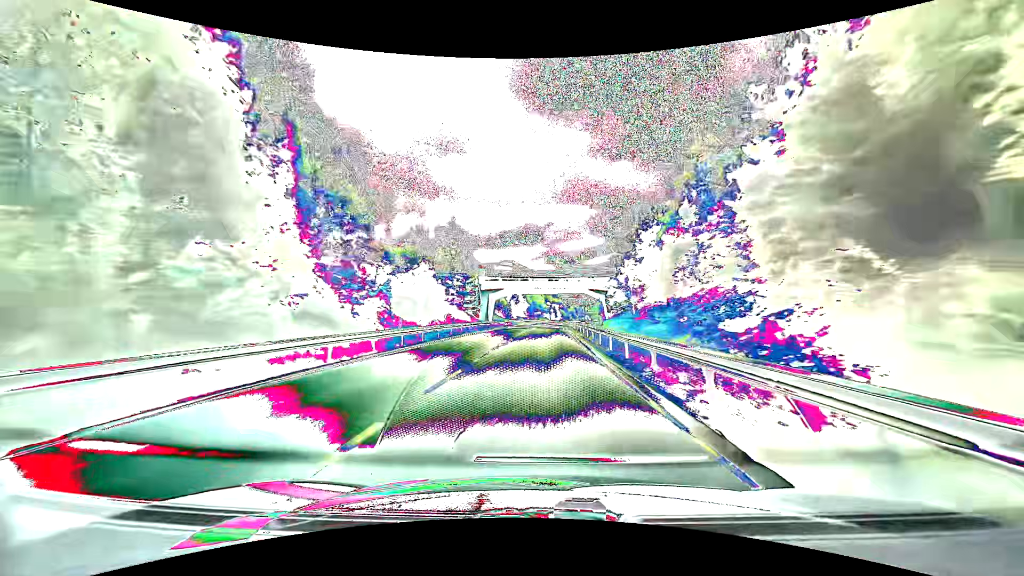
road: primary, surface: asphalt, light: Day
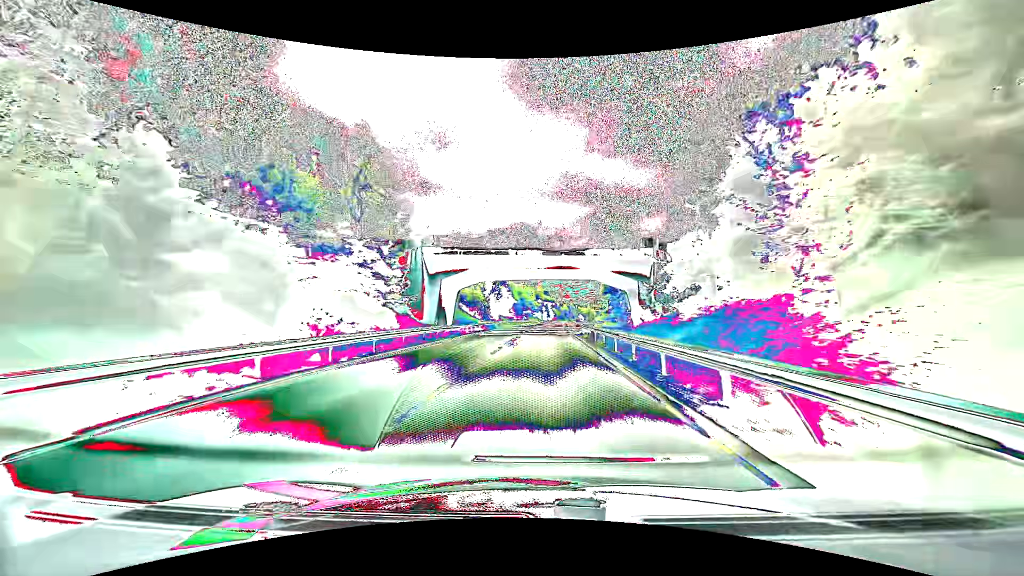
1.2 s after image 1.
(+0.3, +32.4) m; +1°
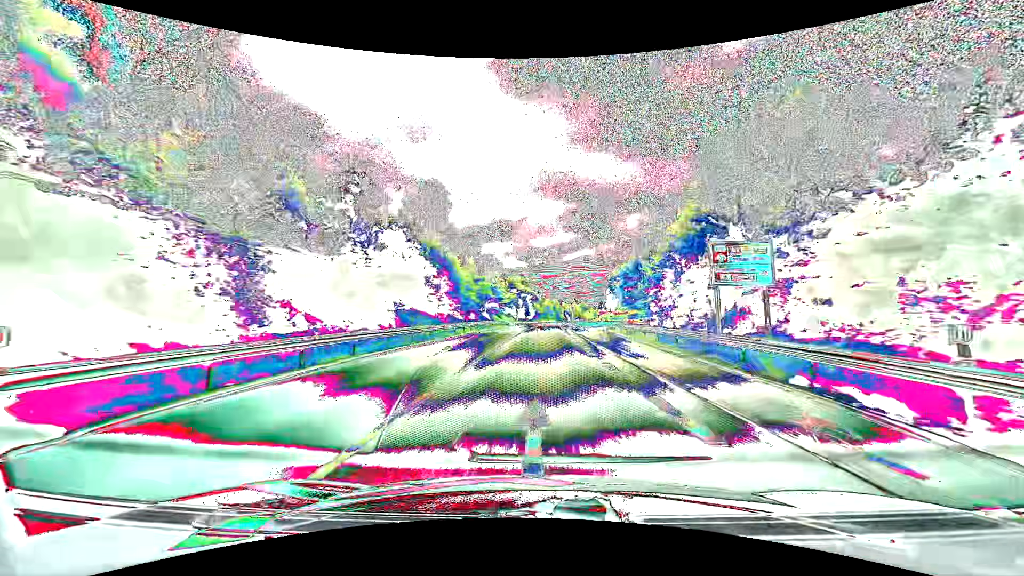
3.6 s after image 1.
(+1.4, +65.5) m; +3°
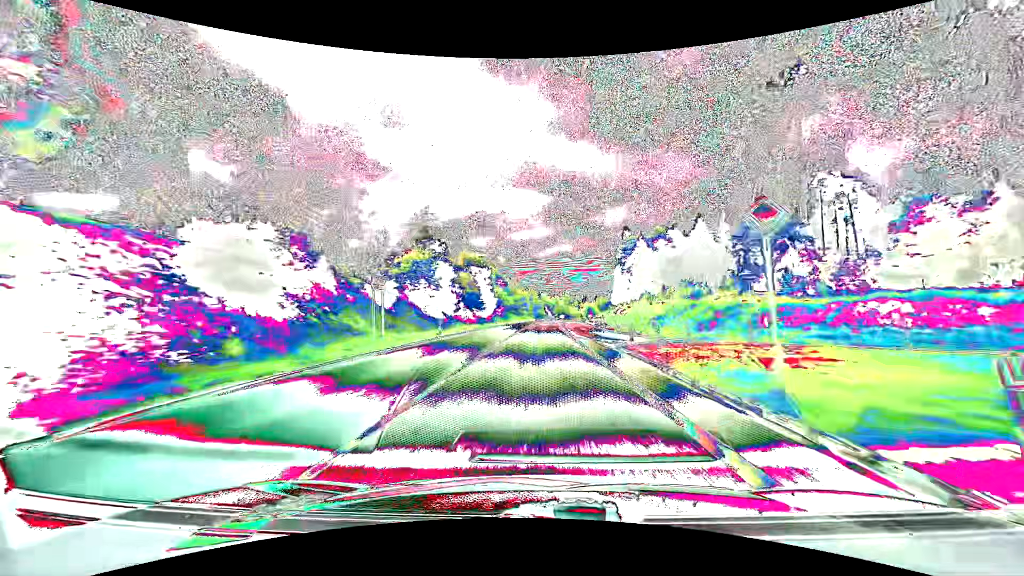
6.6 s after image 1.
(+1.5, +83.1) m; +2°
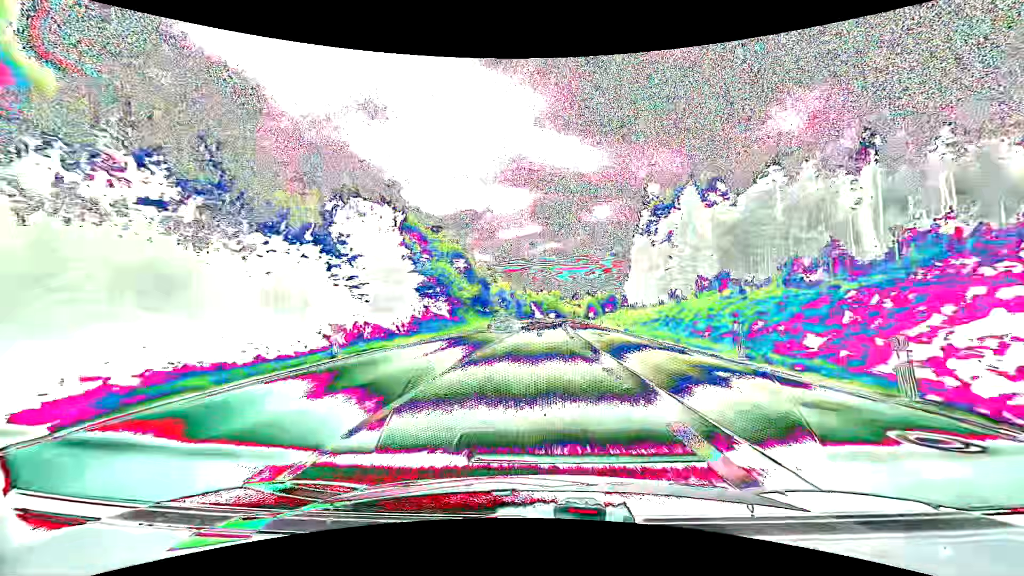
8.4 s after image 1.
(+0.7, +50.0) m; +1°
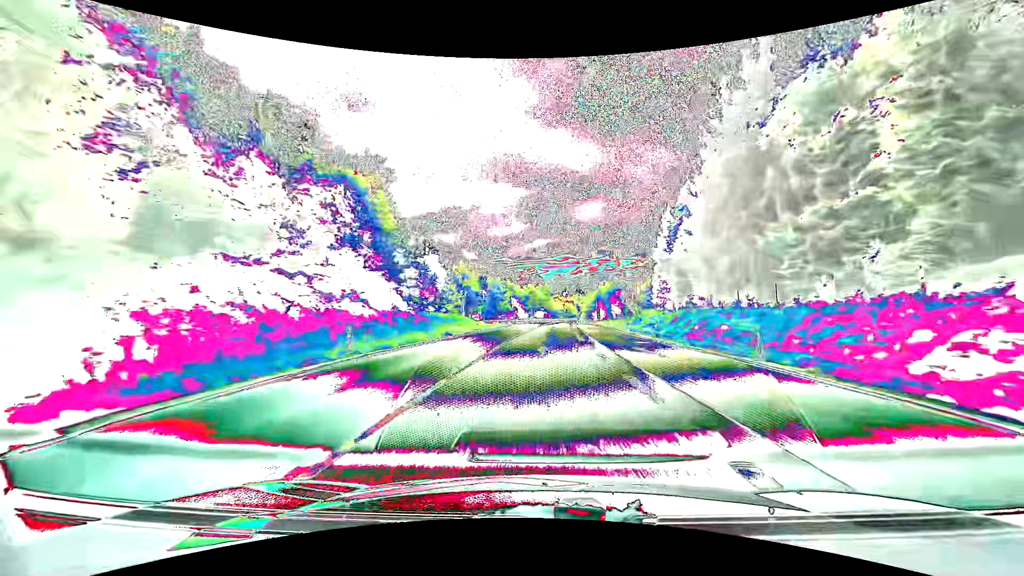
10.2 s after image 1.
(+0.8, +49.6) m; +2°
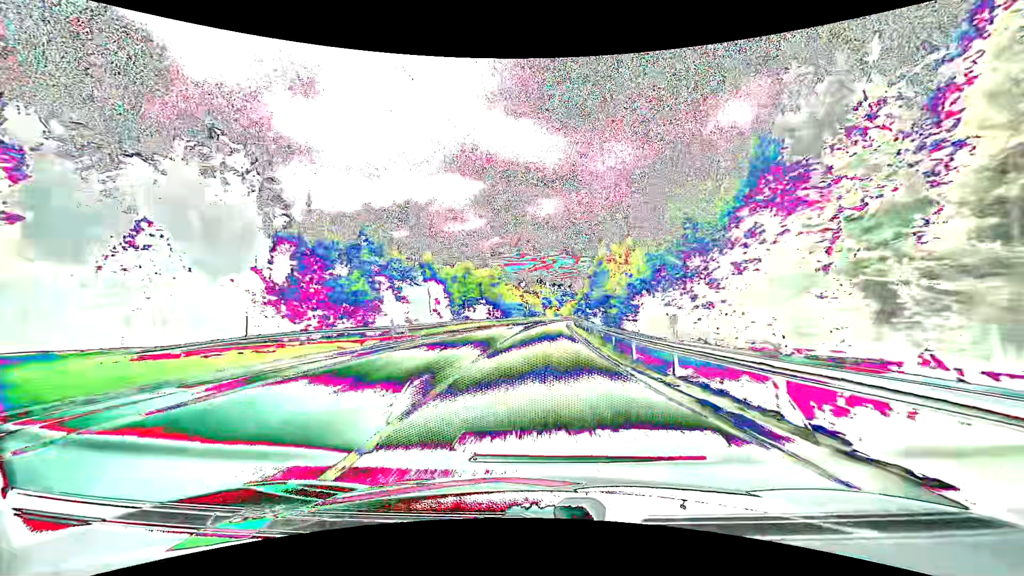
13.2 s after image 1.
(+3.2, +81.6) m; +5°
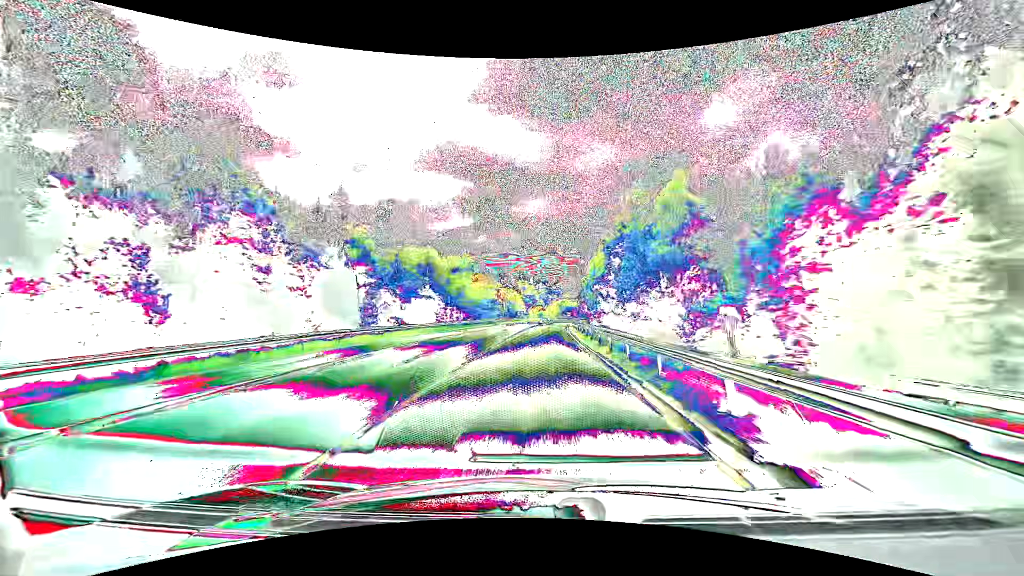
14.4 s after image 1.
(+0.6, +32.3) m; +2°
(0, +10) (0, +20) (0, +30) (+1, +40) (+1, +50) (+2, +60) (+2, +70) (+3, +80) (+4, +90) (+5, +100) m
